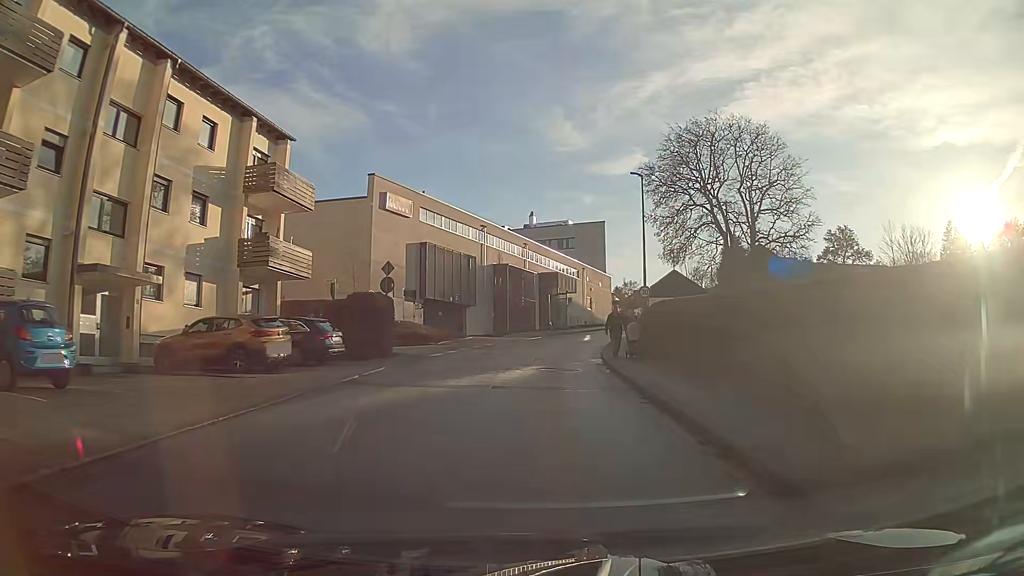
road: unclassified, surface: asphalt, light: Day
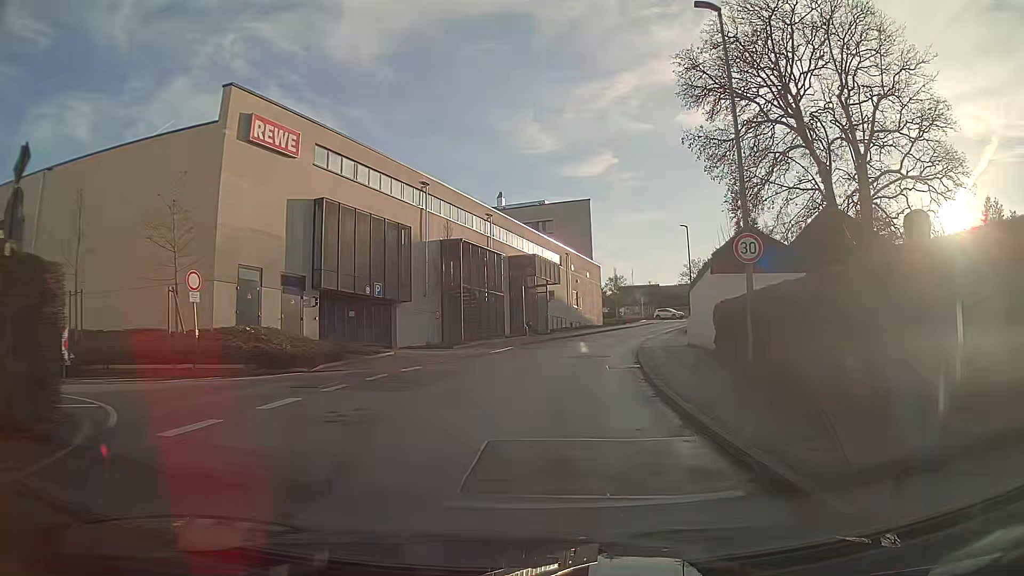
(+0.2, +18.2) m; +2°
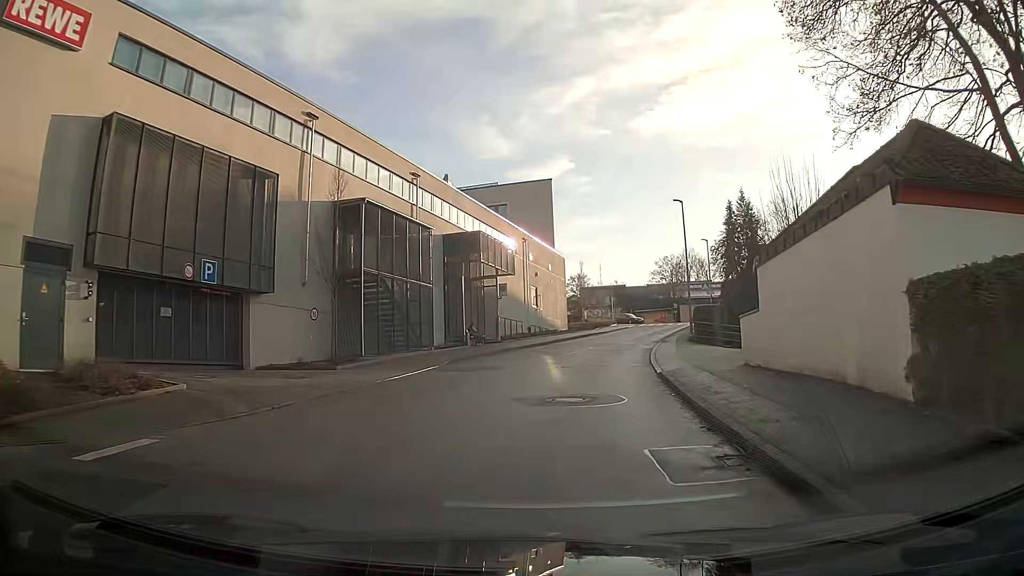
(+0.4, +13.2) m; +4°
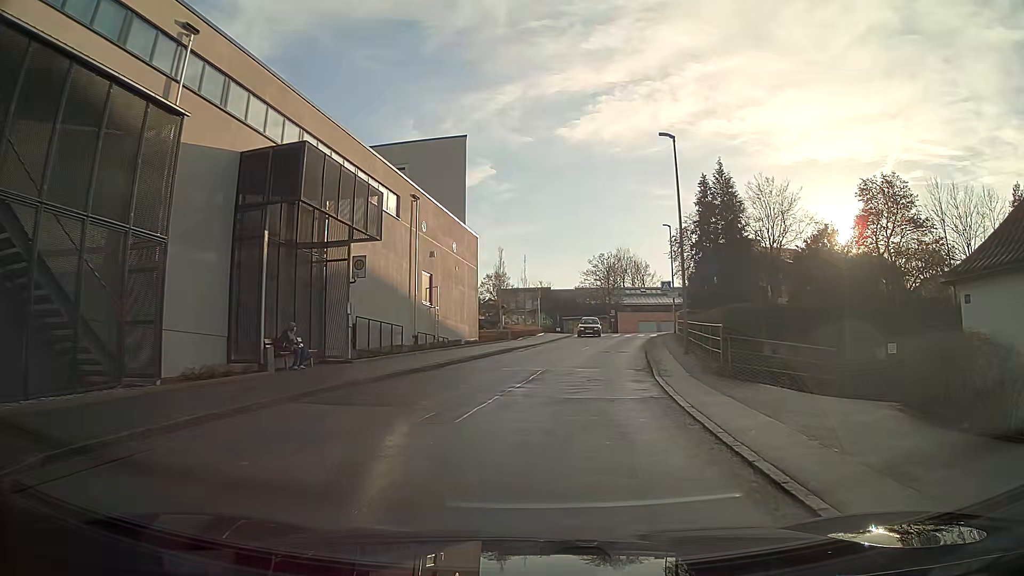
(+1.0, +17.0) m; +8°
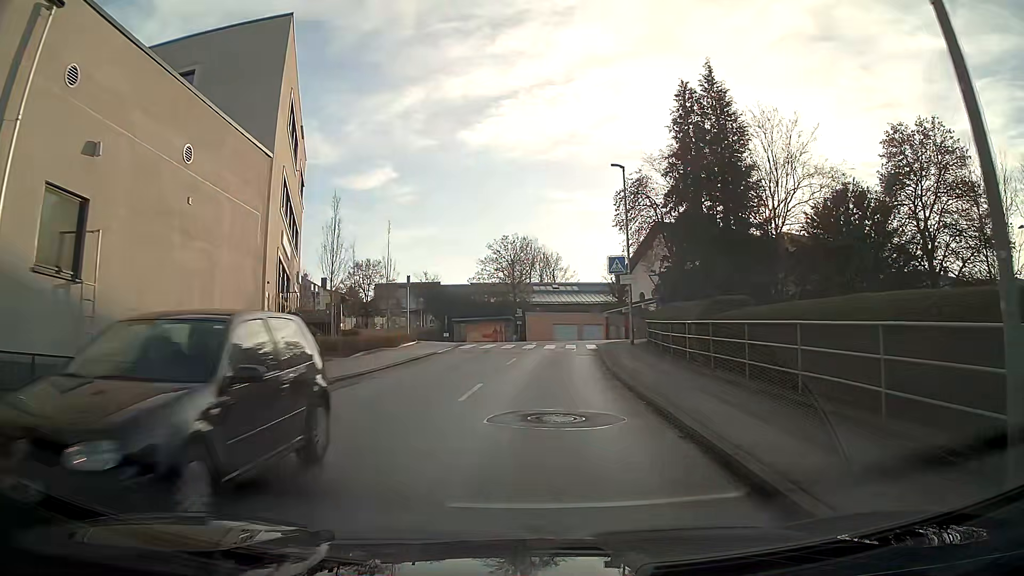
(+1.5, +20.6) m; +7°
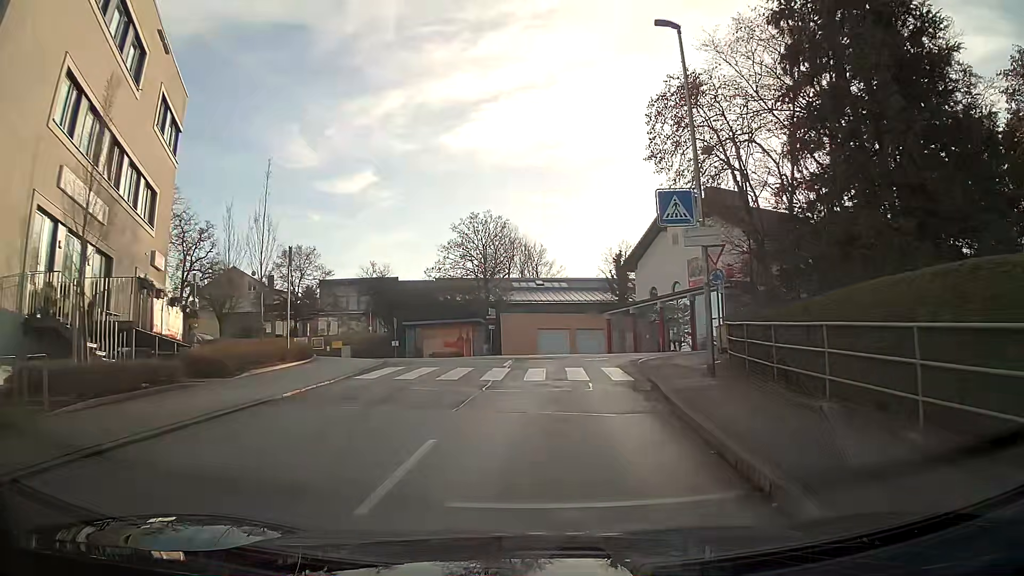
(+0.3, +15.8) m; +2°
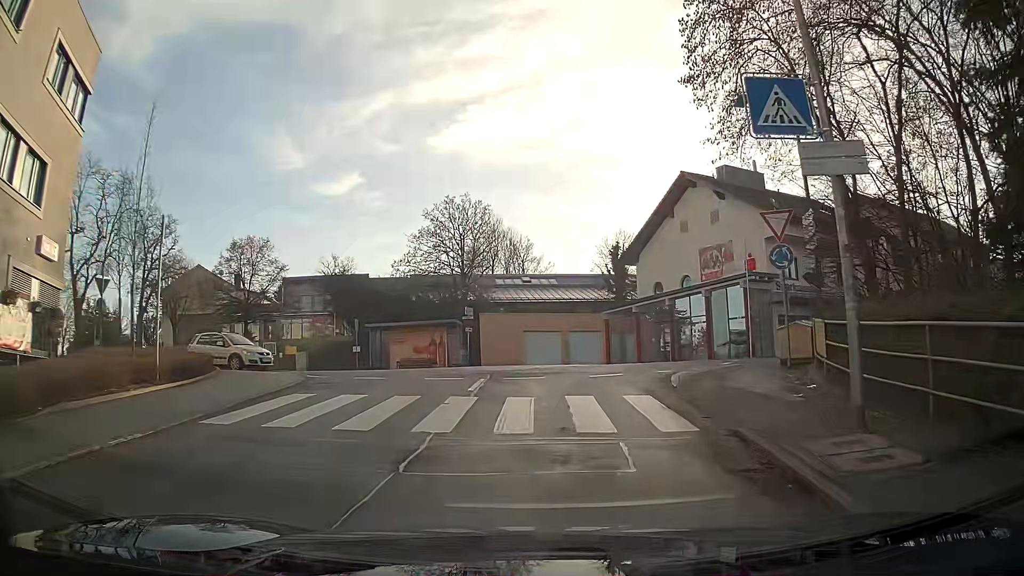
(0.0, +7.1) m; +1°
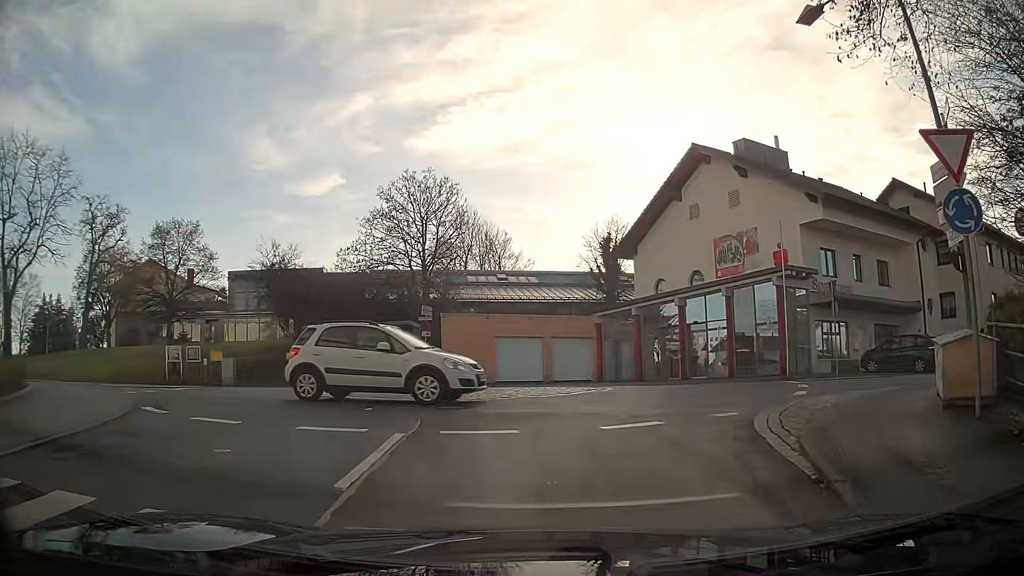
(0.0, +7.5) m; -1°
